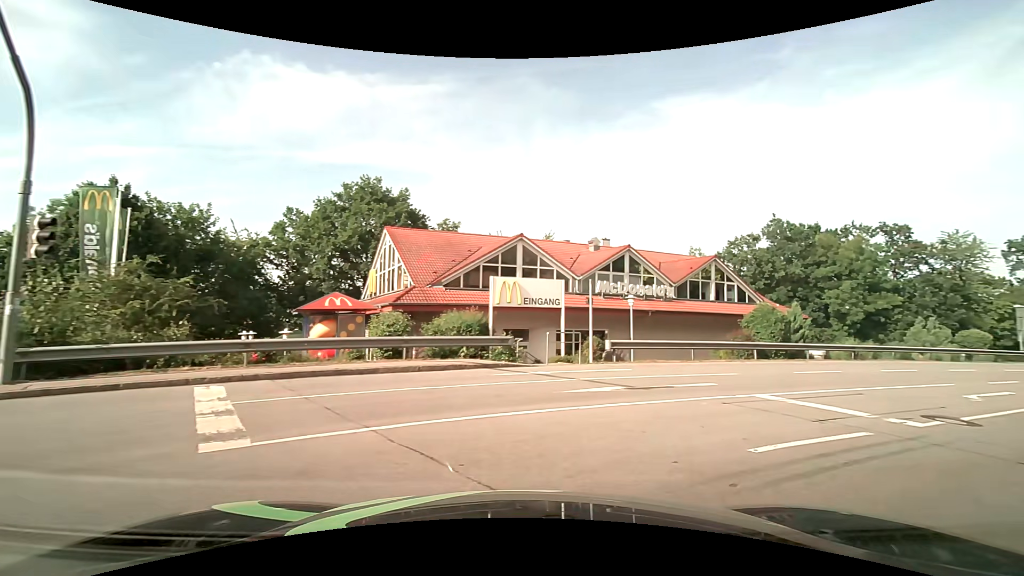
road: residential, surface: asphalt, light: Day
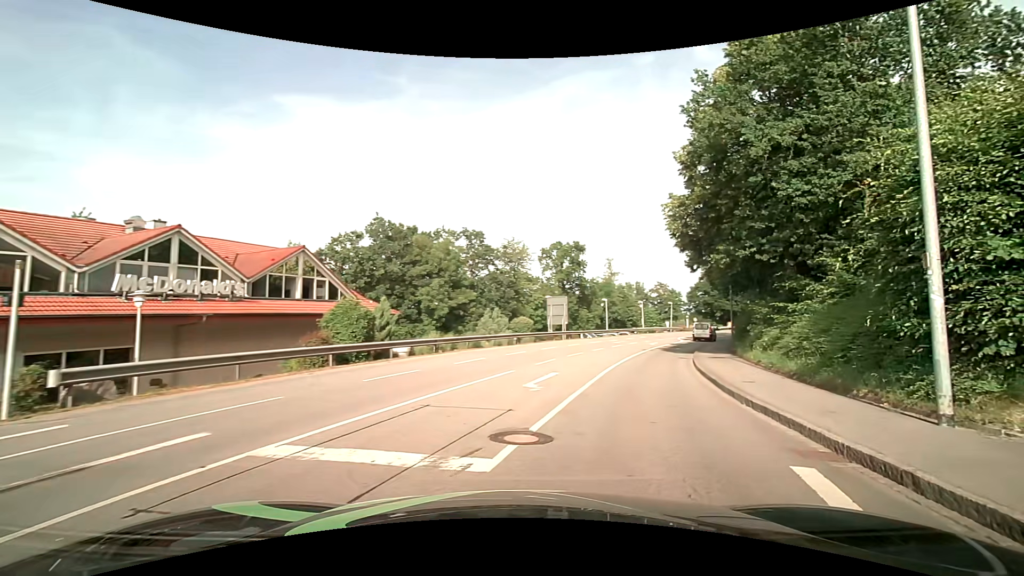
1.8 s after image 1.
(+2.0, +5.0) m; +43°
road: tertiary
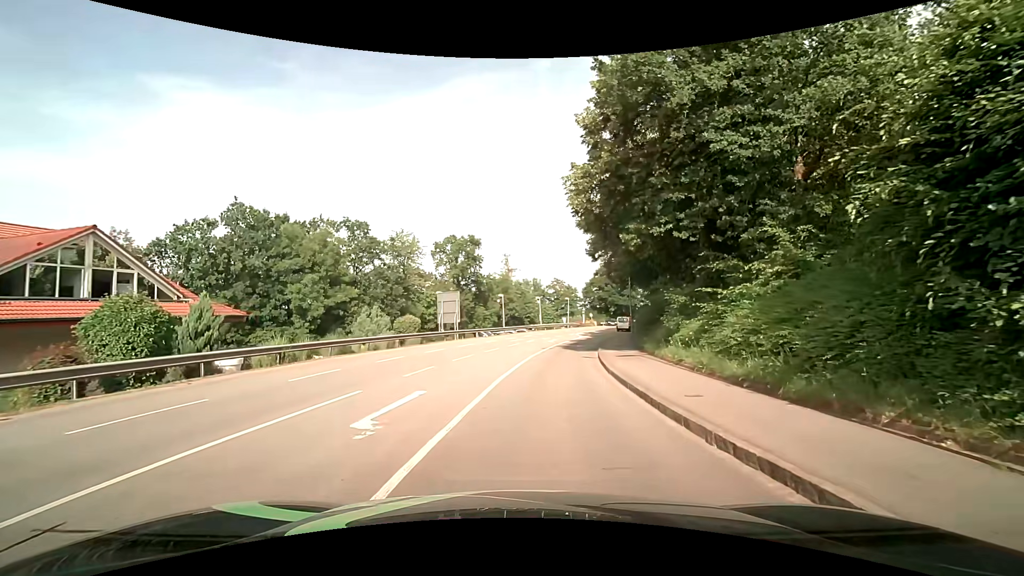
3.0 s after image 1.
(+0.6, +4.7) m; +12°
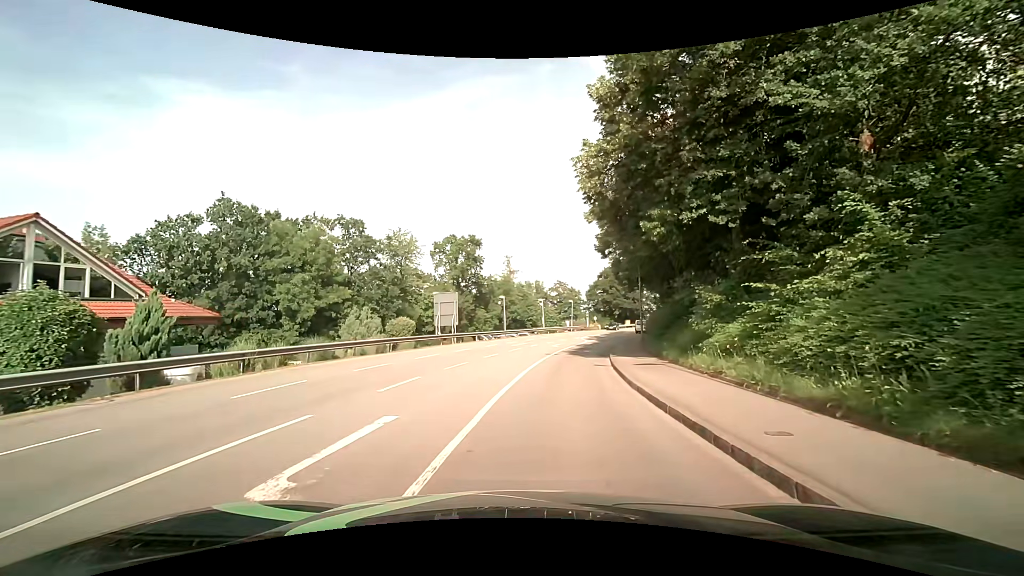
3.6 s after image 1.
(0.0, +2.8) m; -1°
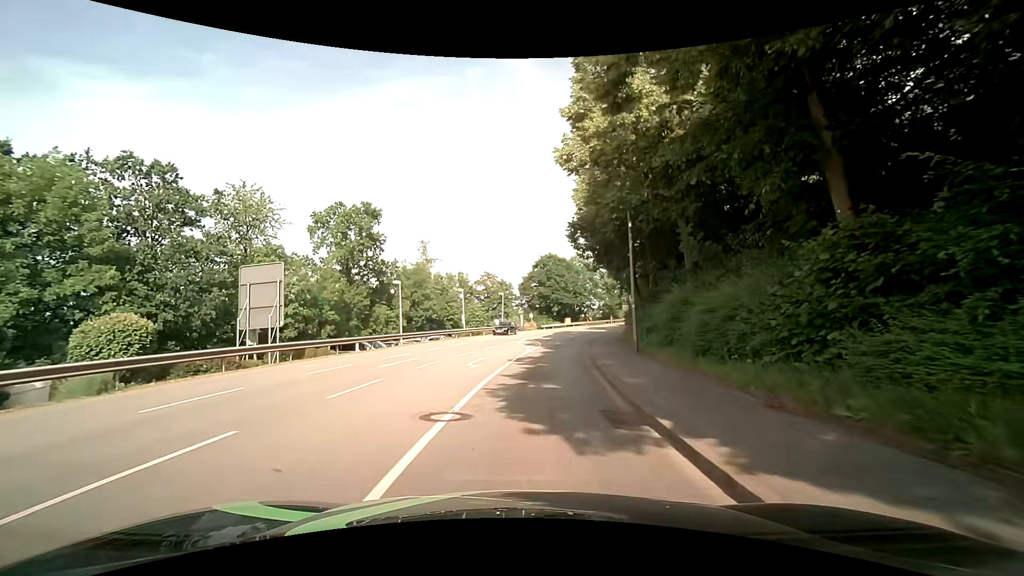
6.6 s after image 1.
(+1.6, +18.8) m; +9°
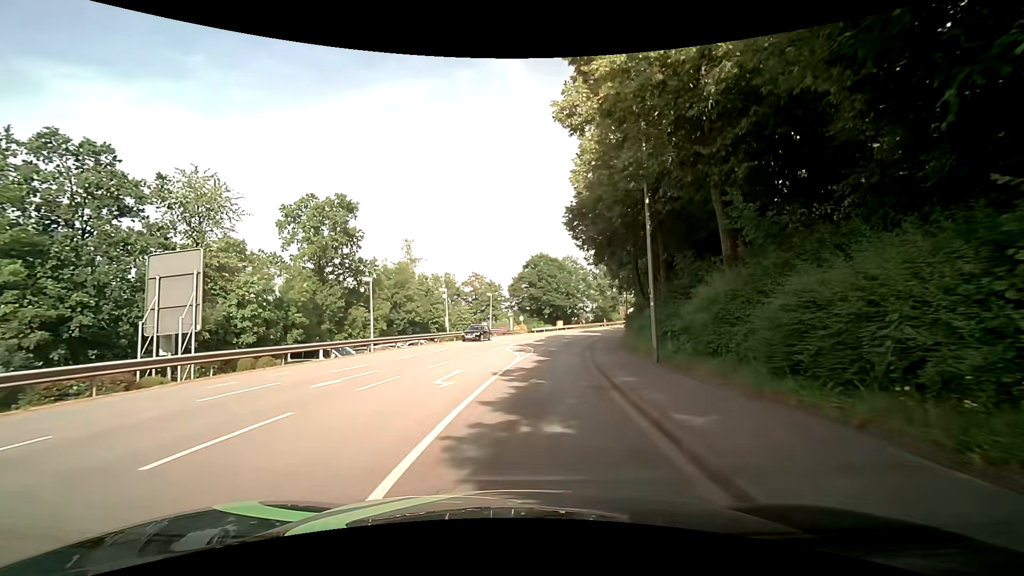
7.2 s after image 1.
(0.0, +4.5) m; 0°
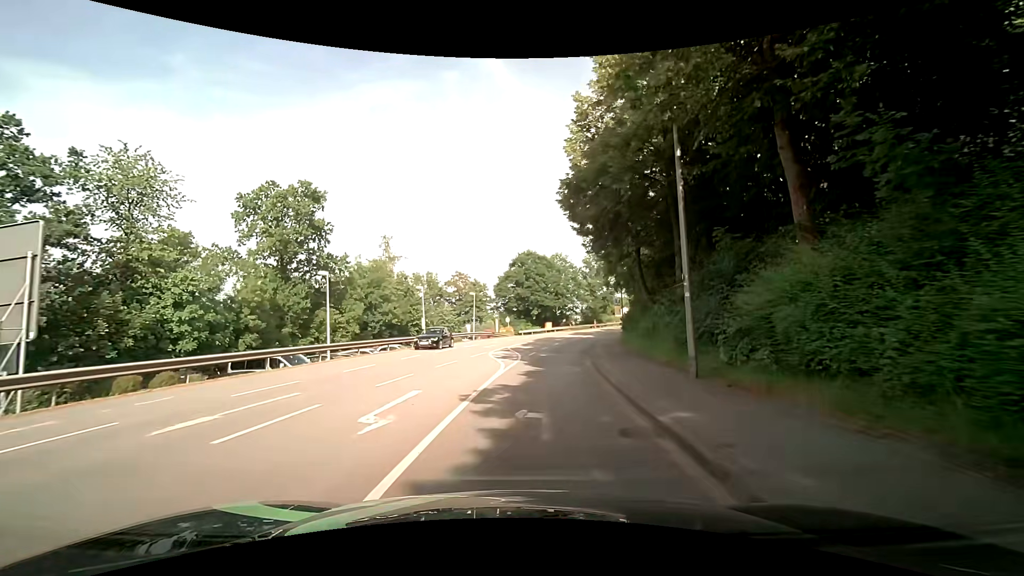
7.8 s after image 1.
(+0.1, +4.8) m; +4°
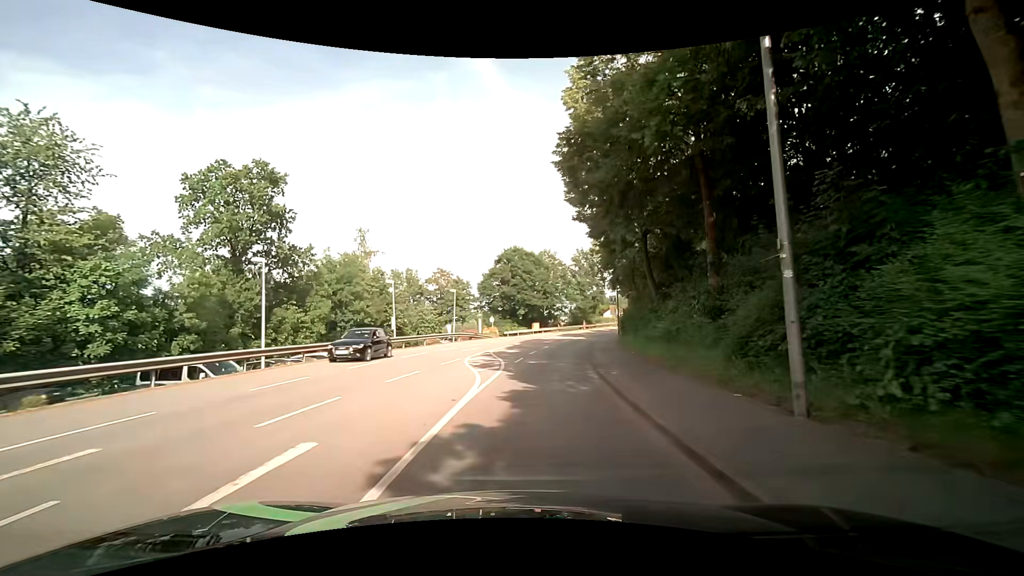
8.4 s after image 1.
(-0.1, +5.0) m; -1°
(0, +10) (+2, +20) (+3, +30) (+5, +40) (+7, +49) (+10, +59) (+13, +68) (+17, +78) (+21, +87) (+26, +96) m
